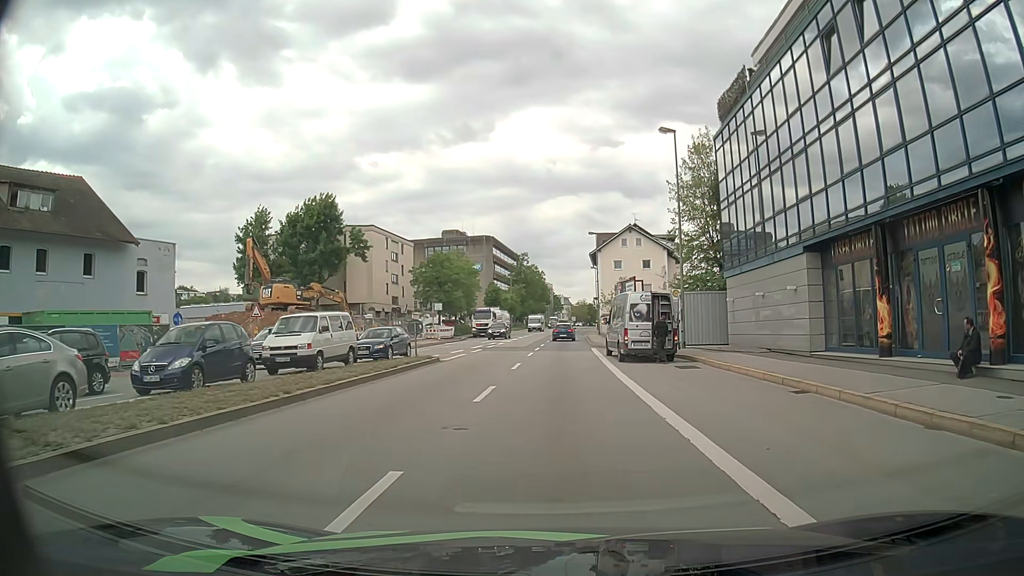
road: primary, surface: asphalt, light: Day
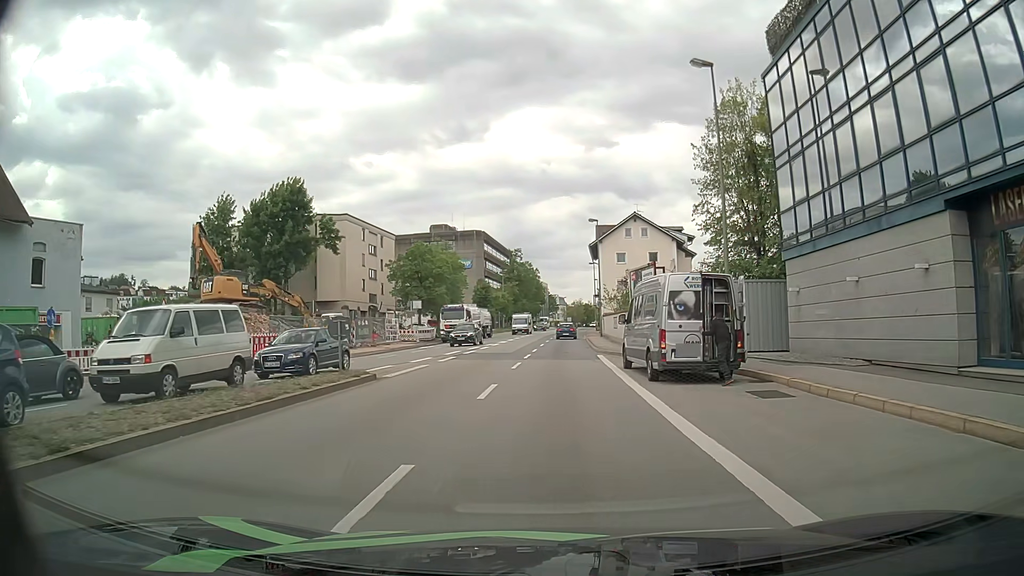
(+0.1, +8.9) m; +1°
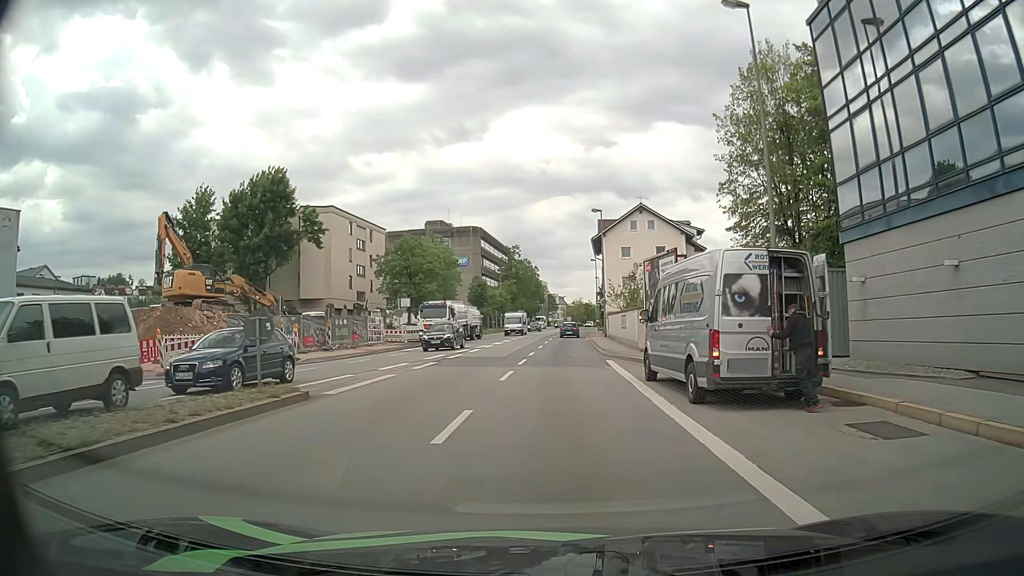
(0.0, +4.9) m; +1°
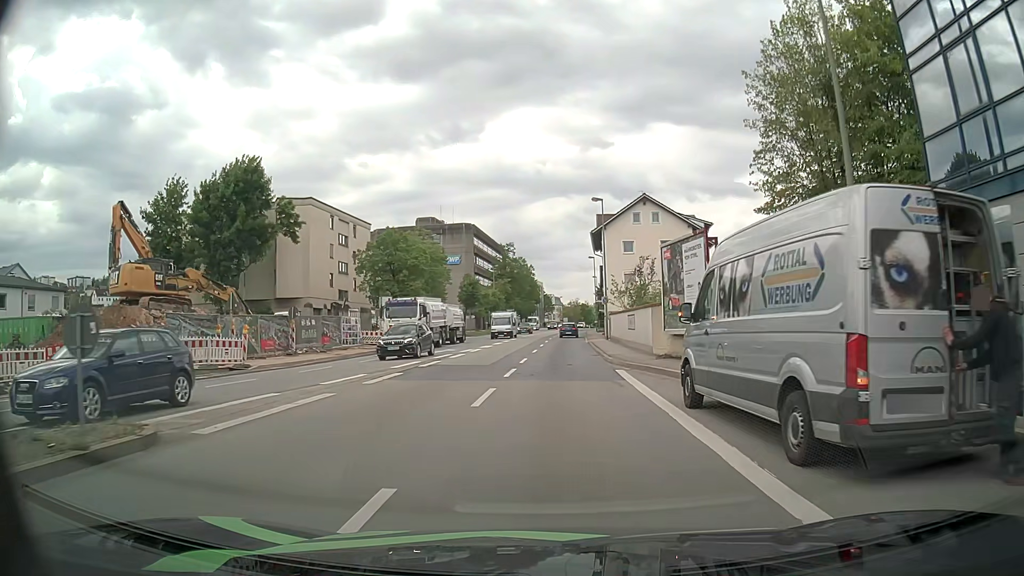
(-0.1, +5.2) m; -2°
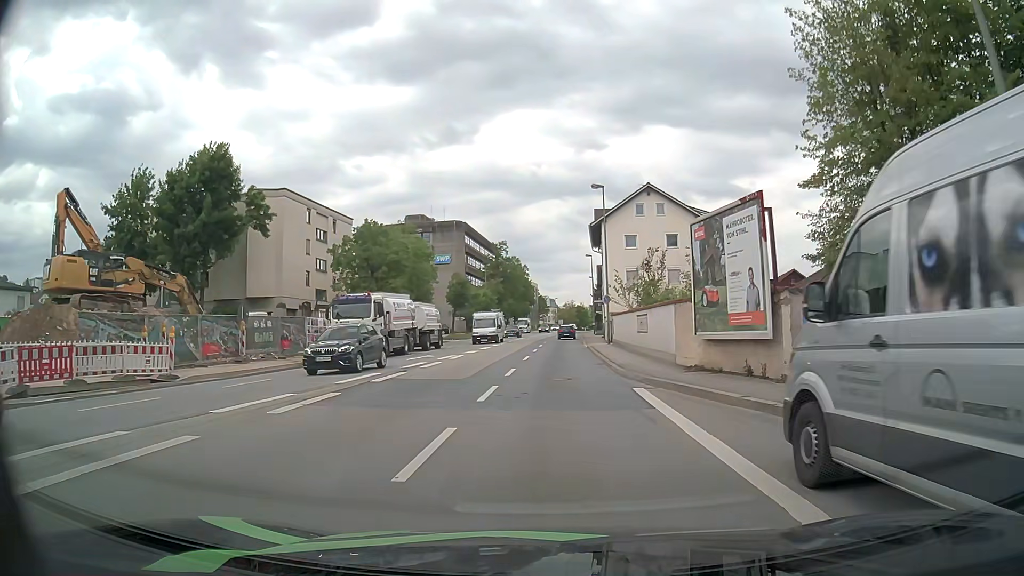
(+0.1, +5.4) m; +1°
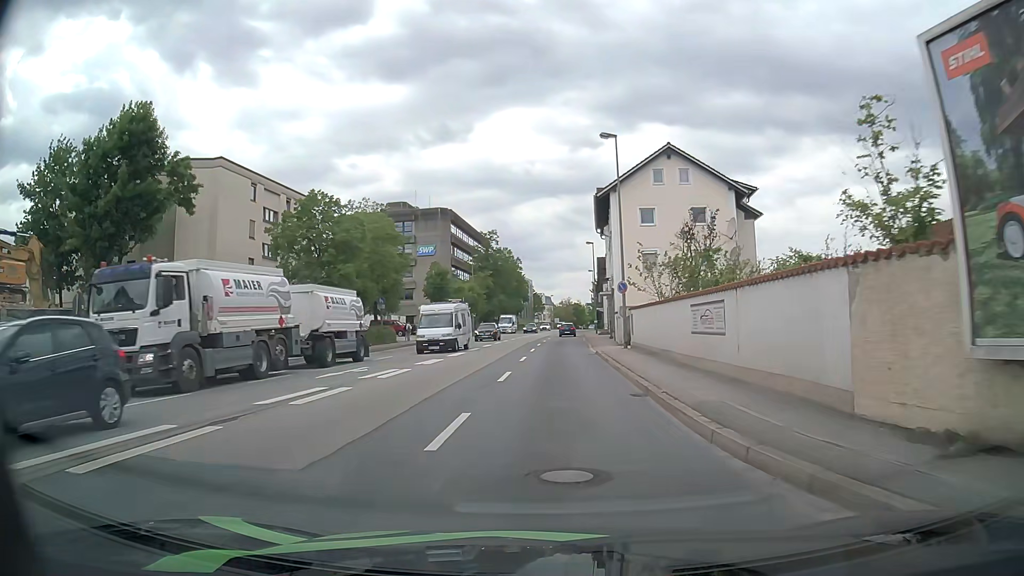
(0.0, +11.5) m; +1°
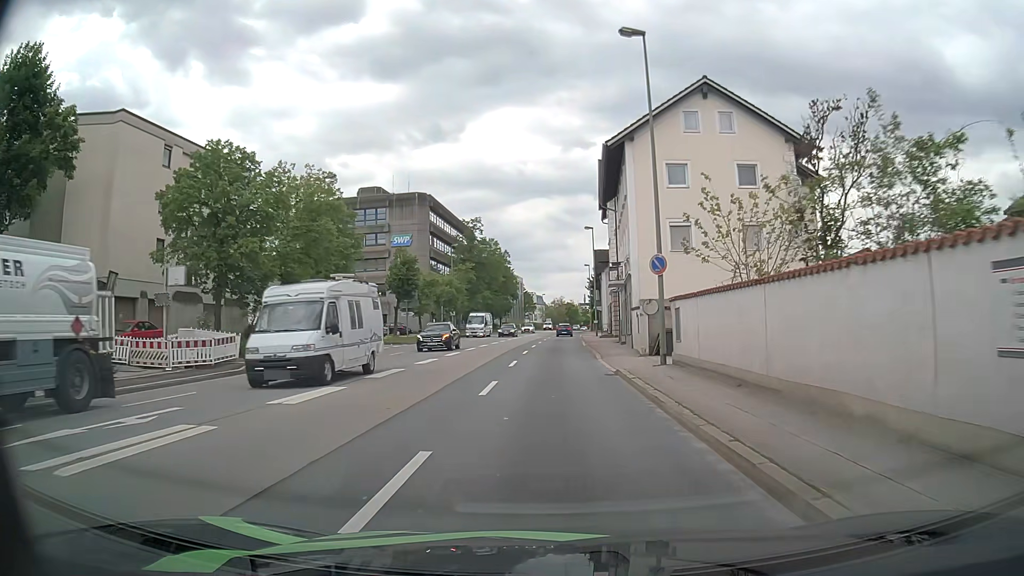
(0.0, +12.2) m; +1°
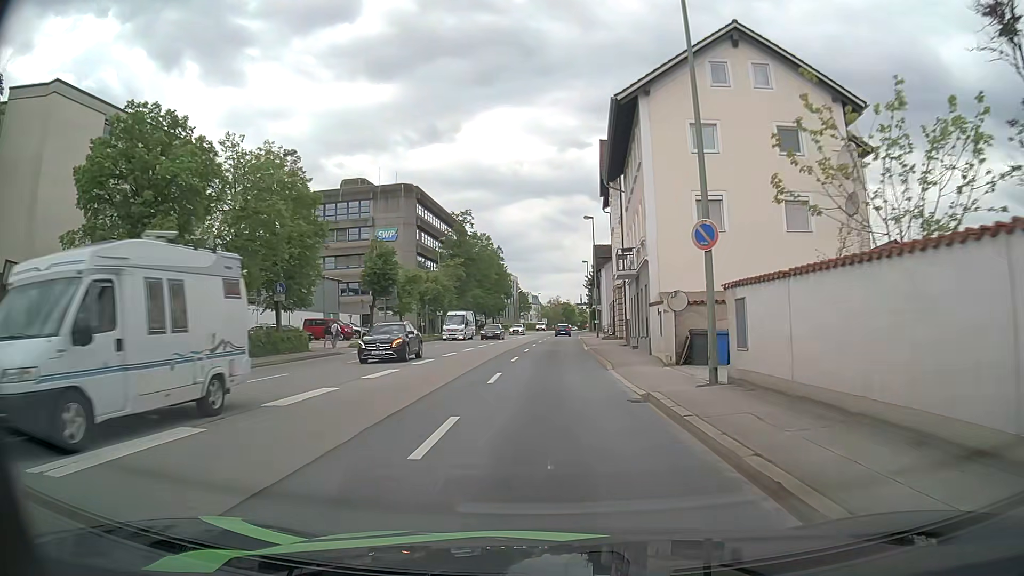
(0.0, +6.3) m; 0°
(0, +10) (0, +20) (0, +30) (0, +40) (0, +50) (+1, +60) (+1, +70) (+1, +80) (+2, +90) (+2, +100) m
